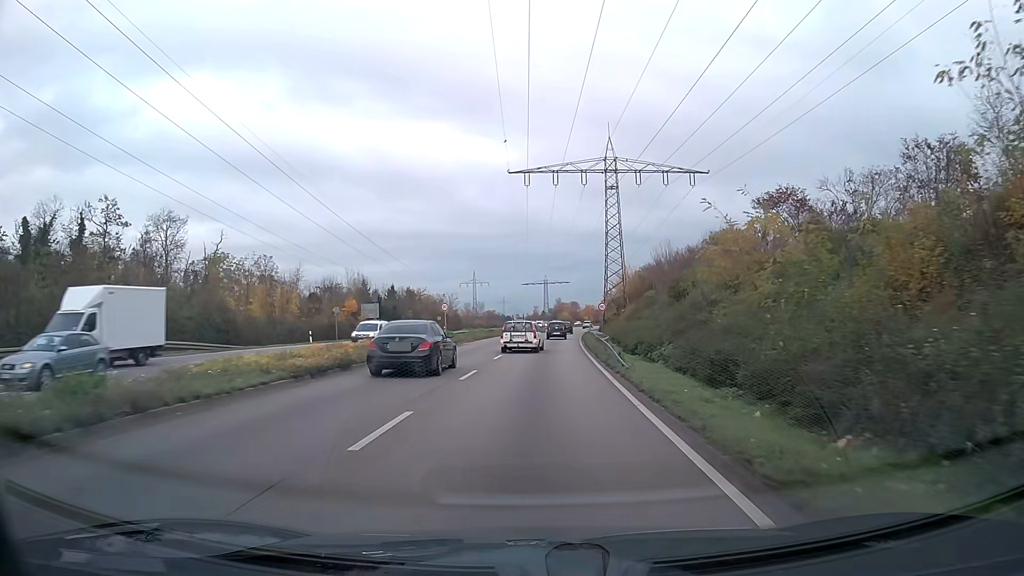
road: trunk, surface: asphalt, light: Day
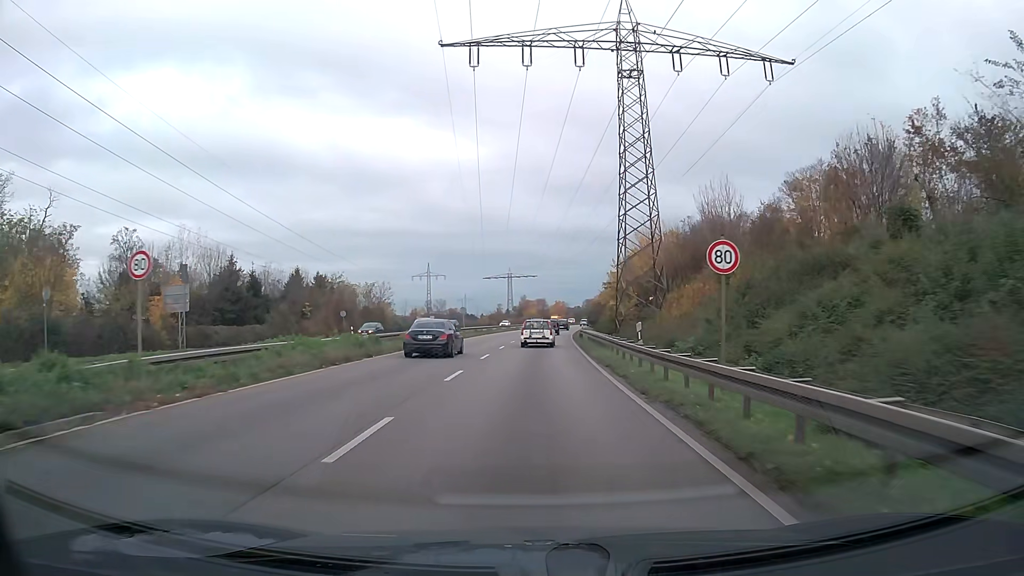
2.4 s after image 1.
(+0.9, +37.0) m; +3°
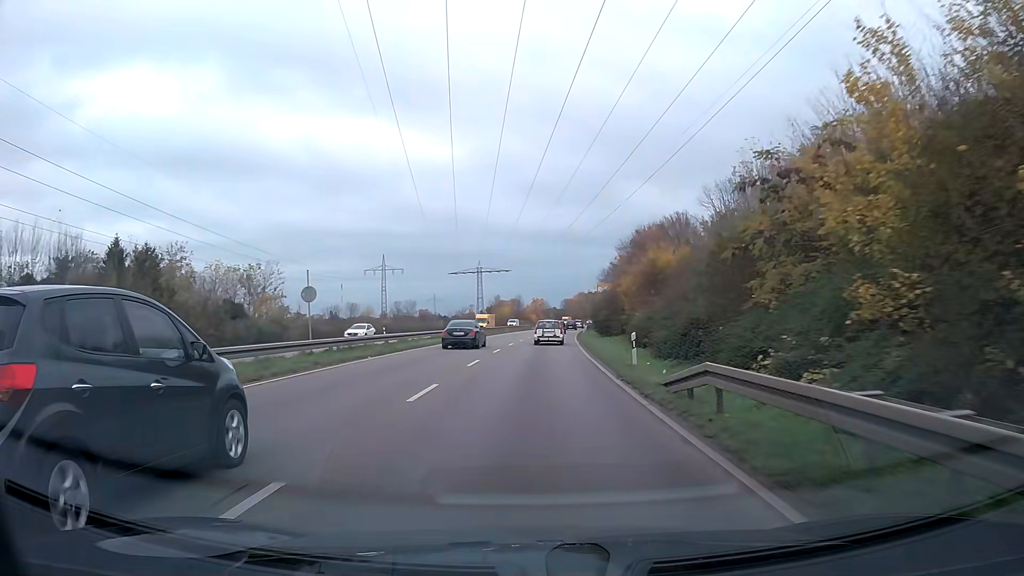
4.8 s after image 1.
(+0.8, +40.2) m; +2°
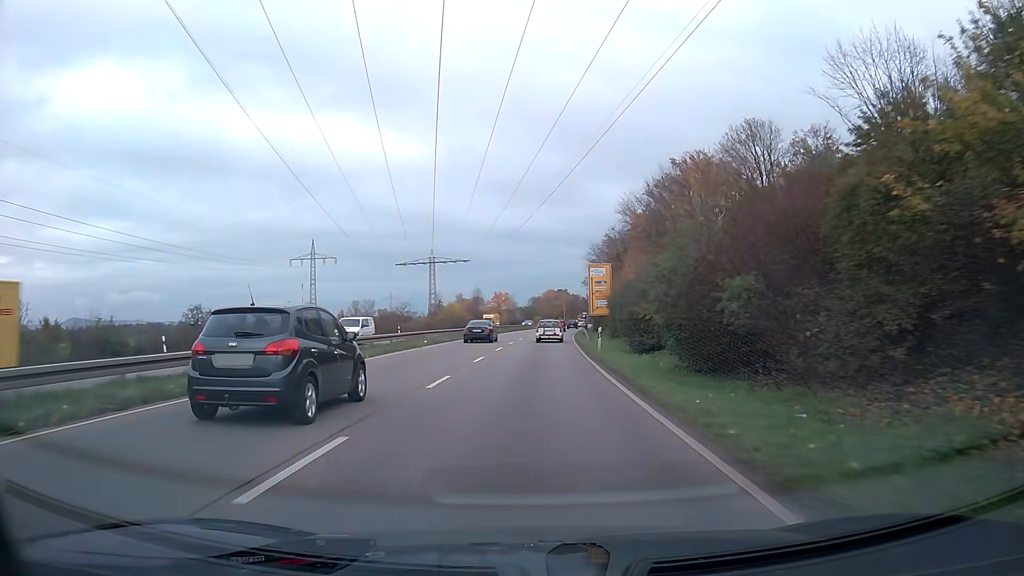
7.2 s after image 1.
(+1.1, +43.0) m; +3°
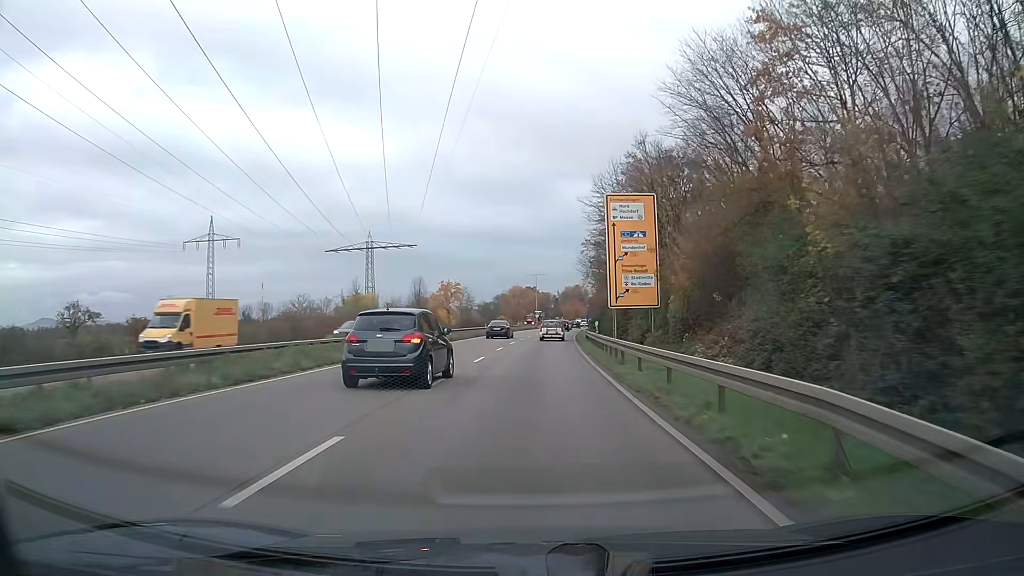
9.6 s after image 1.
(+1.1, +45.3) m; +3°
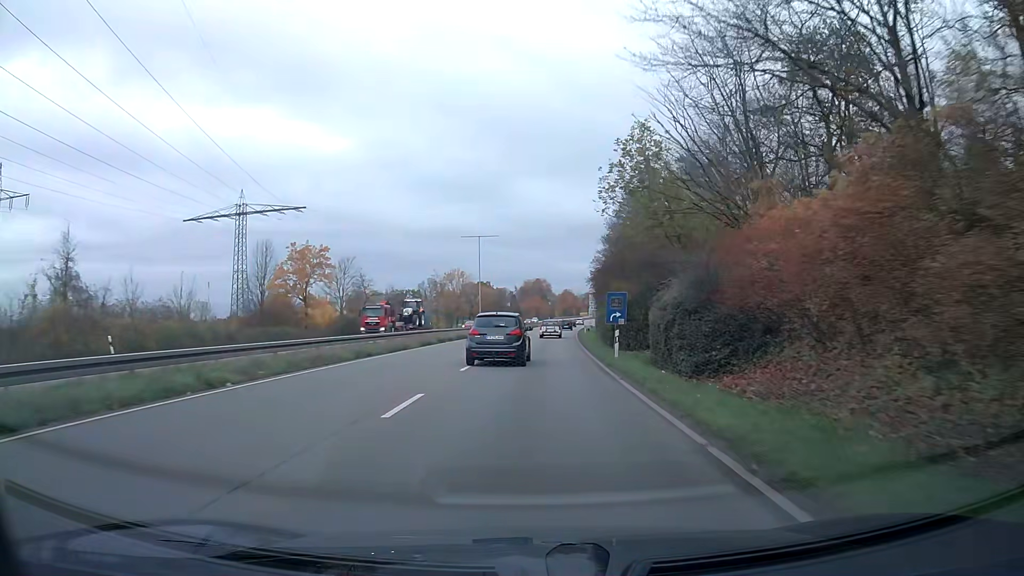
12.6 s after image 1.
(+1.8, +58.5) m; +4°
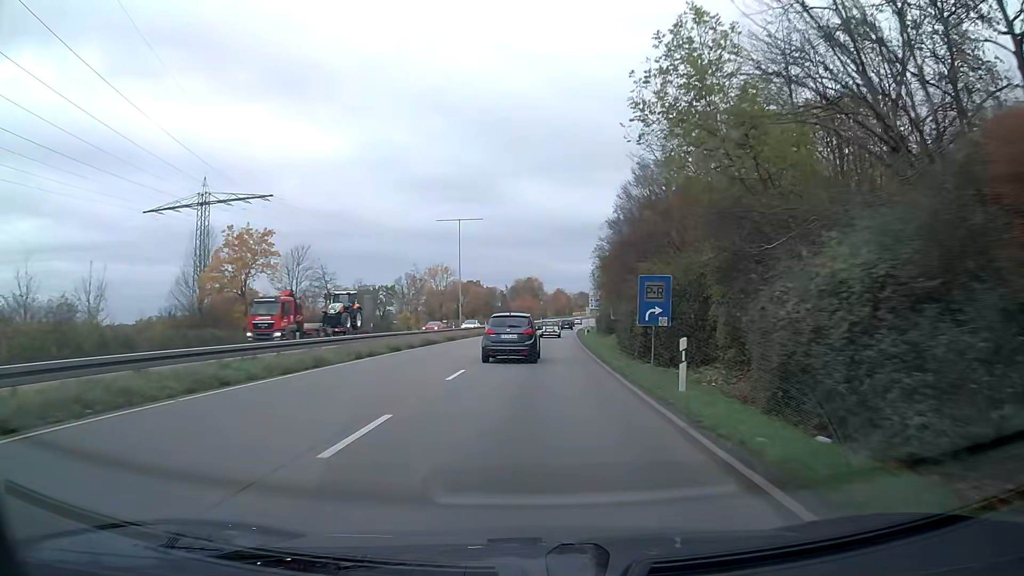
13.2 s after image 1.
(+0.1, +11.8) m; +1°
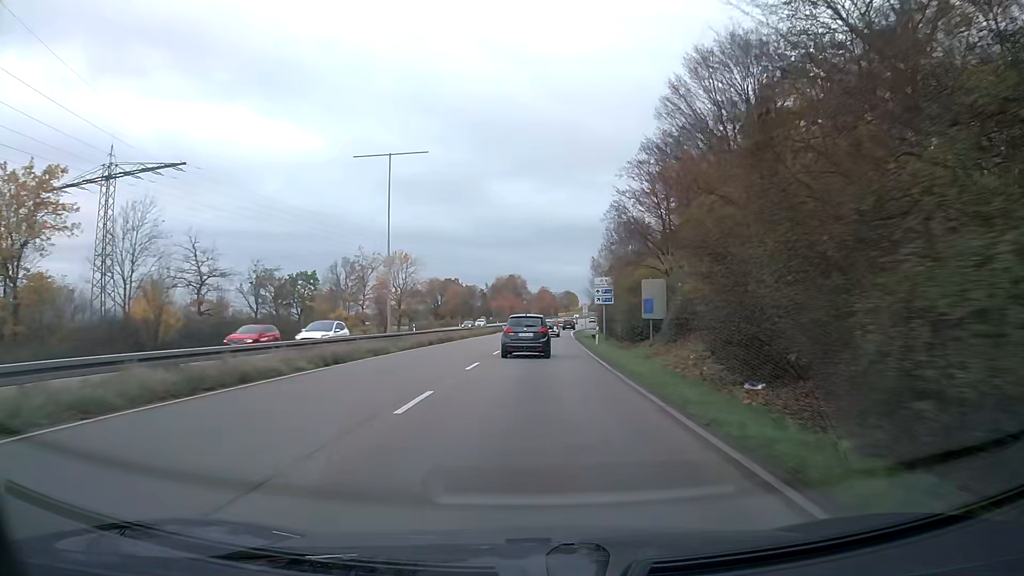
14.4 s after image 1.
(+0.3, +23.9) m; +1°
